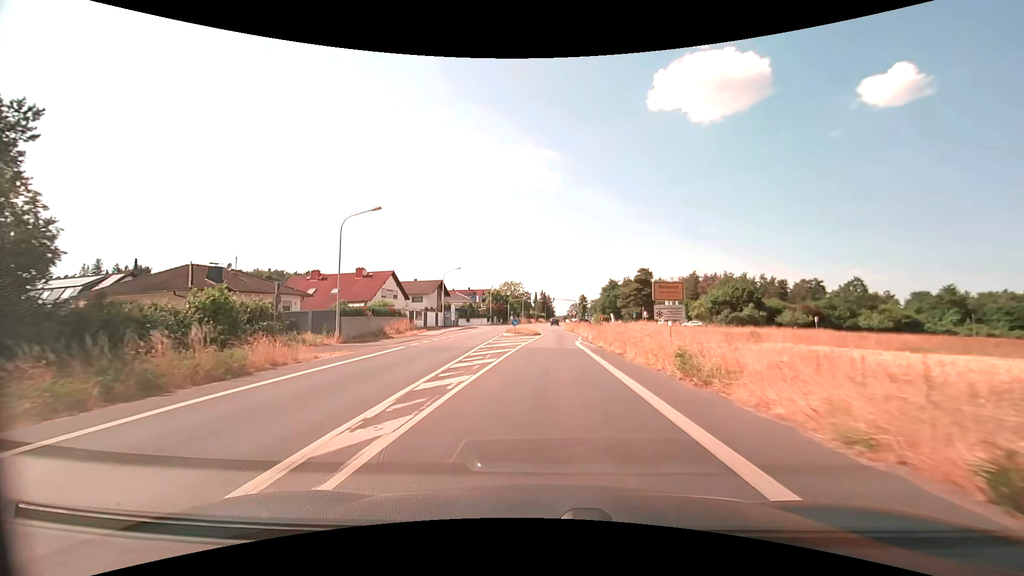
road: primary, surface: asphalt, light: Day
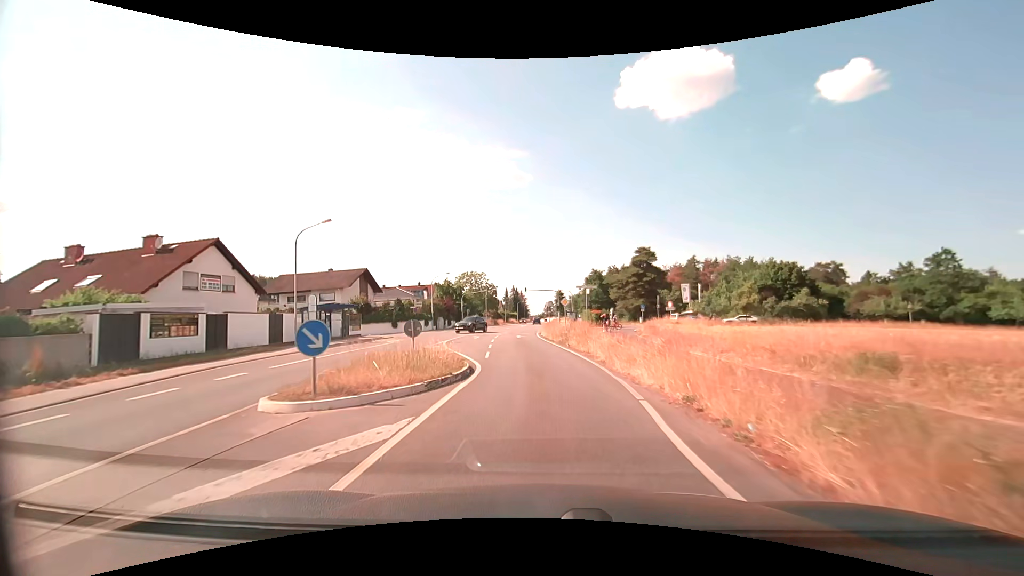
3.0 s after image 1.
(+0.9, +33.0) m; +3°
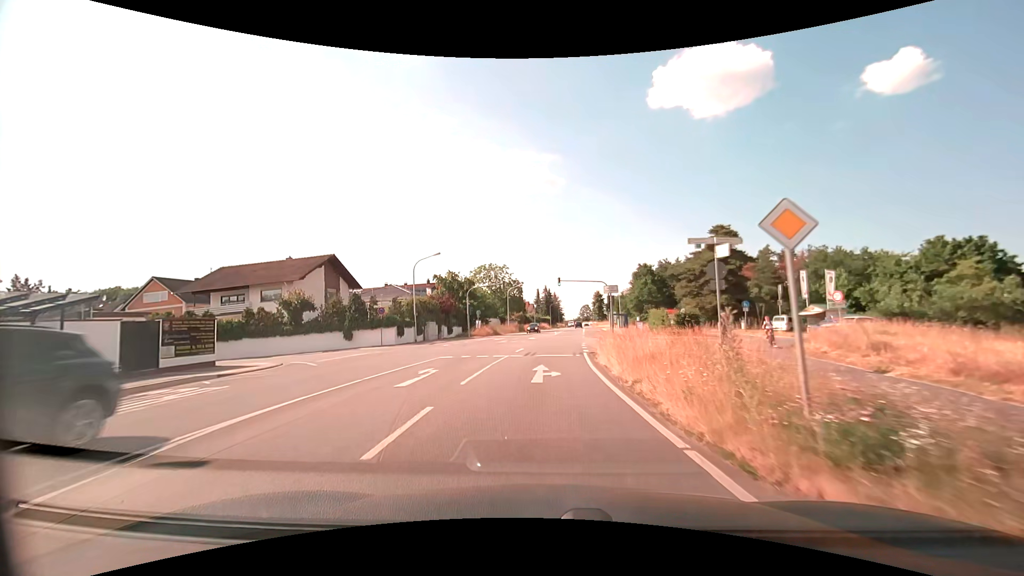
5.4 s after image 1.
(-0.8, +24.6) m; -4°
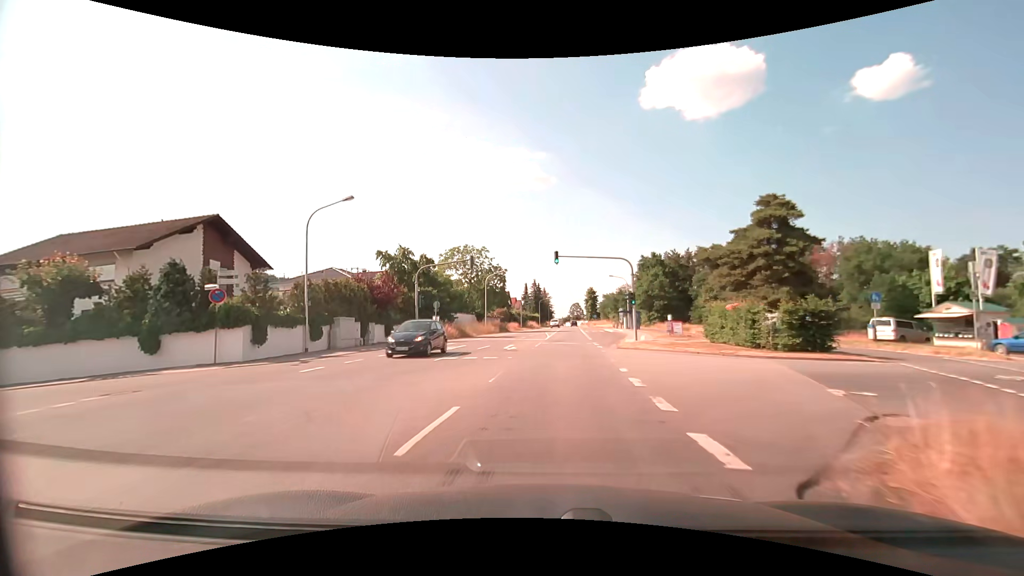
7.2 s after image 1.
(0.0, +18.9) m; +1°
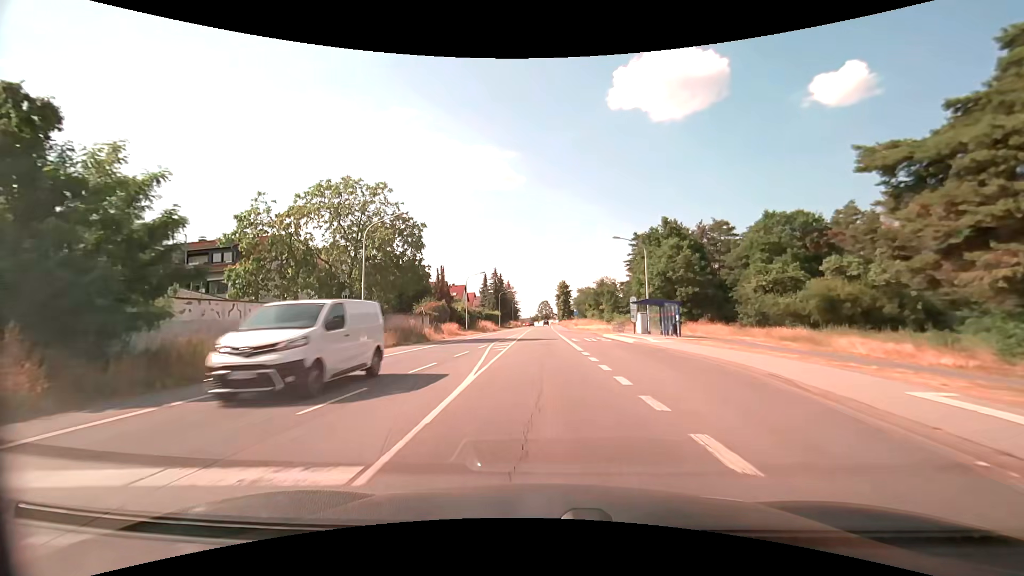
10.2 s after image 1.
(+1.5, +33.3) m; +4°
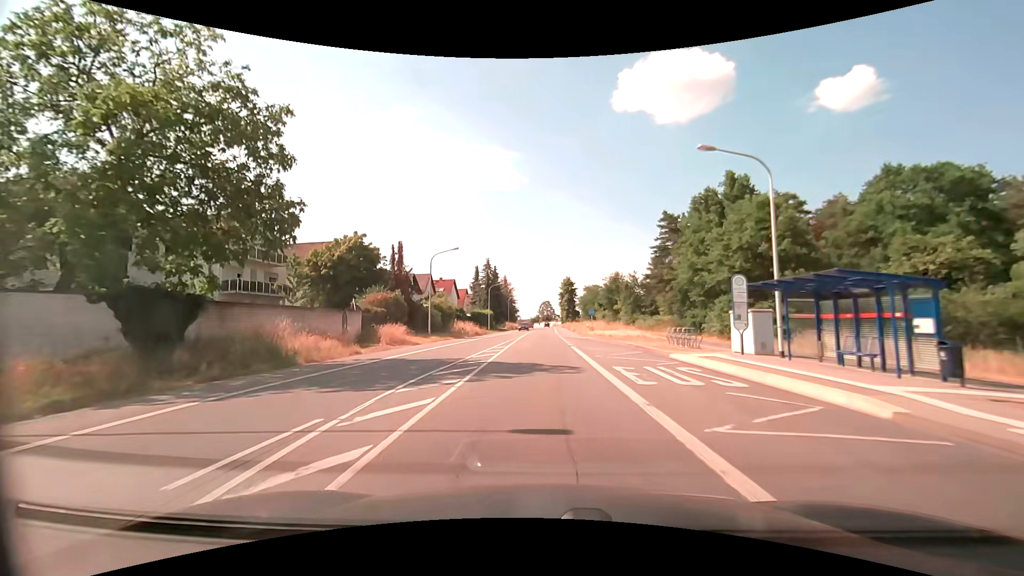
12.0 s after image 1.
(-0.1, +21.3) m; -1°
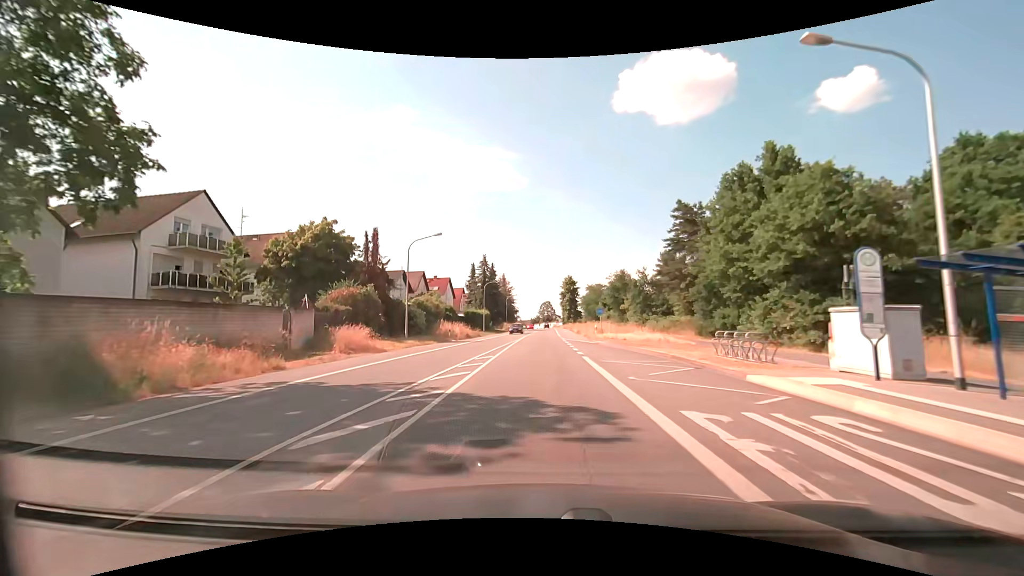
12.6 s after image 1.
(0.0, +7.3) m; 0°
